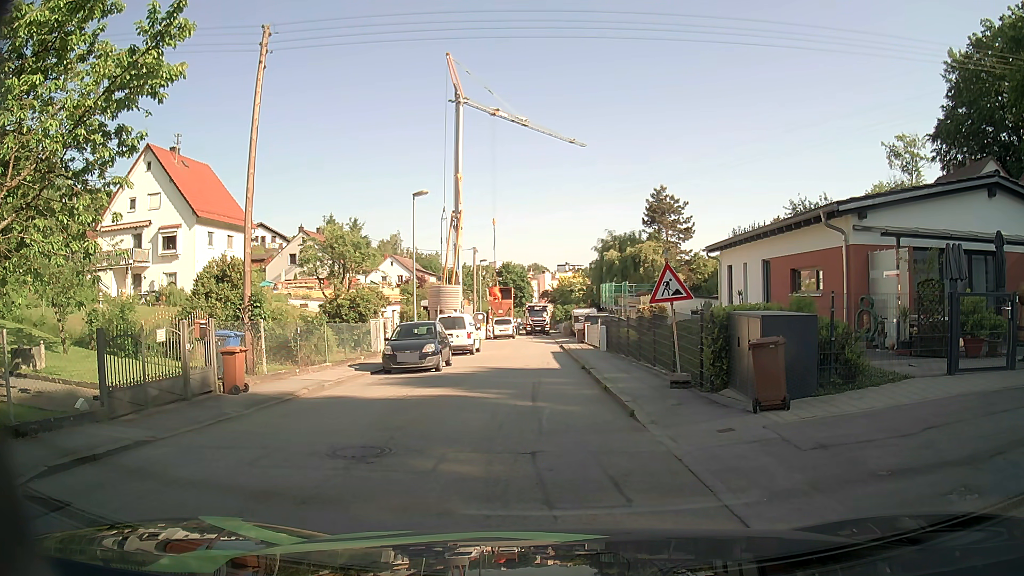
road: residential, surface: asphalt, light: Day
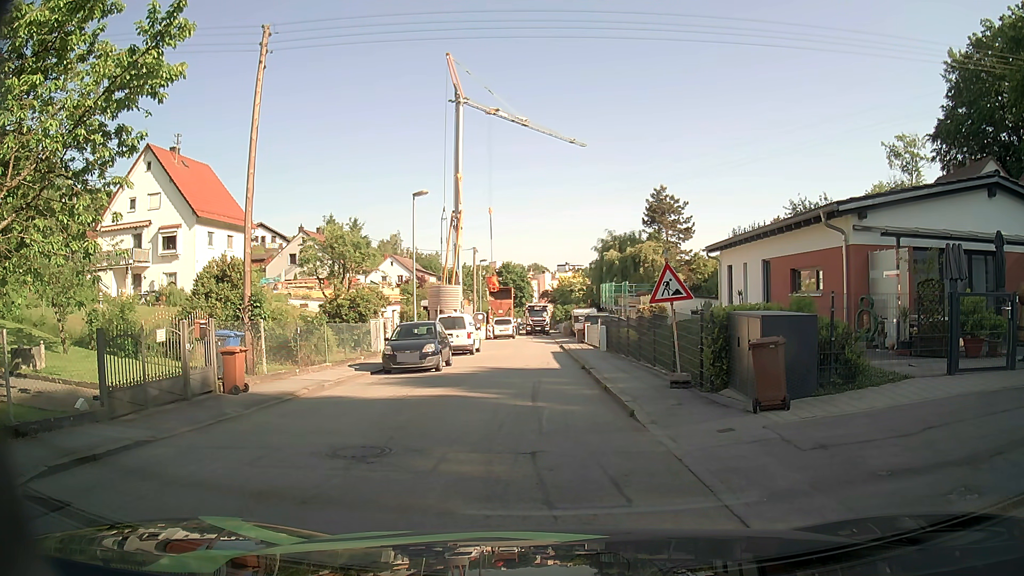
(0.0, 0.0) m; 0°
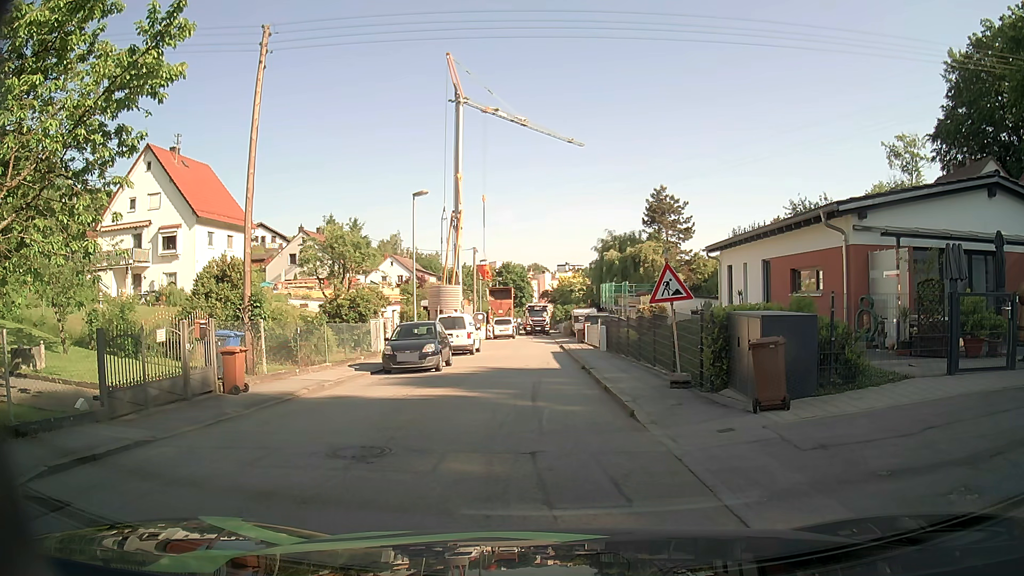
(0.0, 0.0) m; 0°
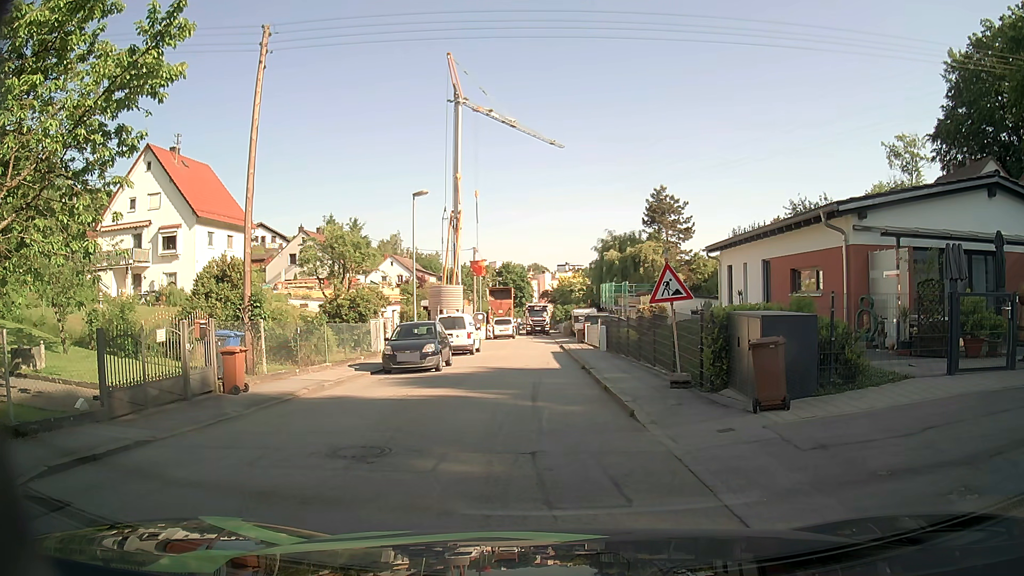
(0.0, 0.0) m; 0°
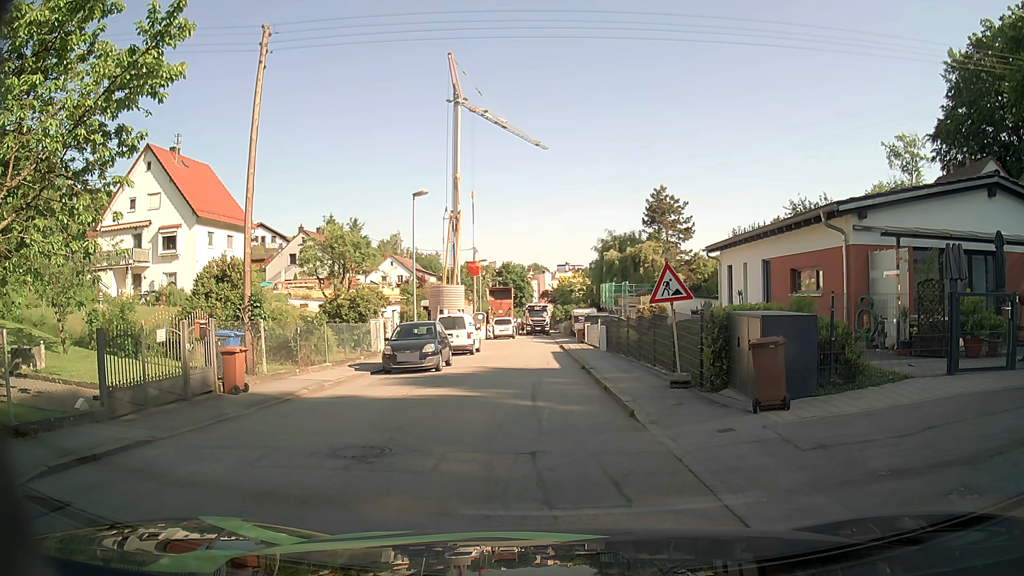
(0.0, 0.0) m; 0°
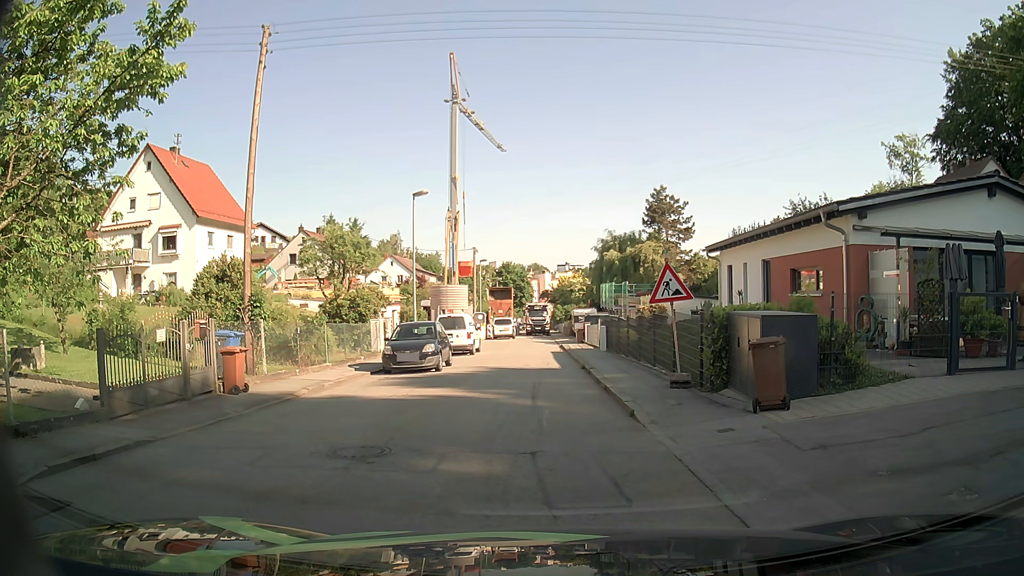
(0.0, 0.0) m; 0°
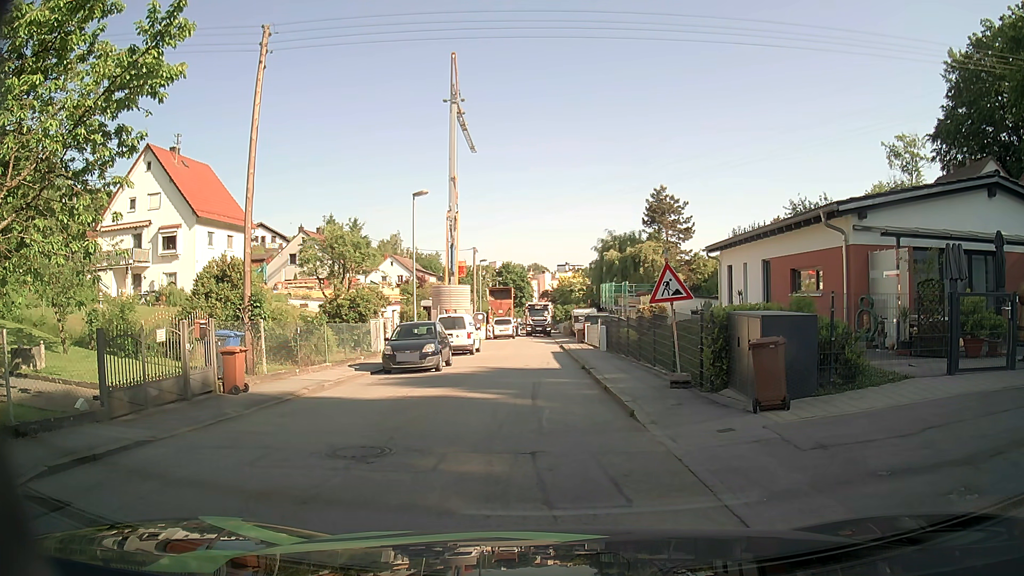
(0.0, 0.0) m; 0°
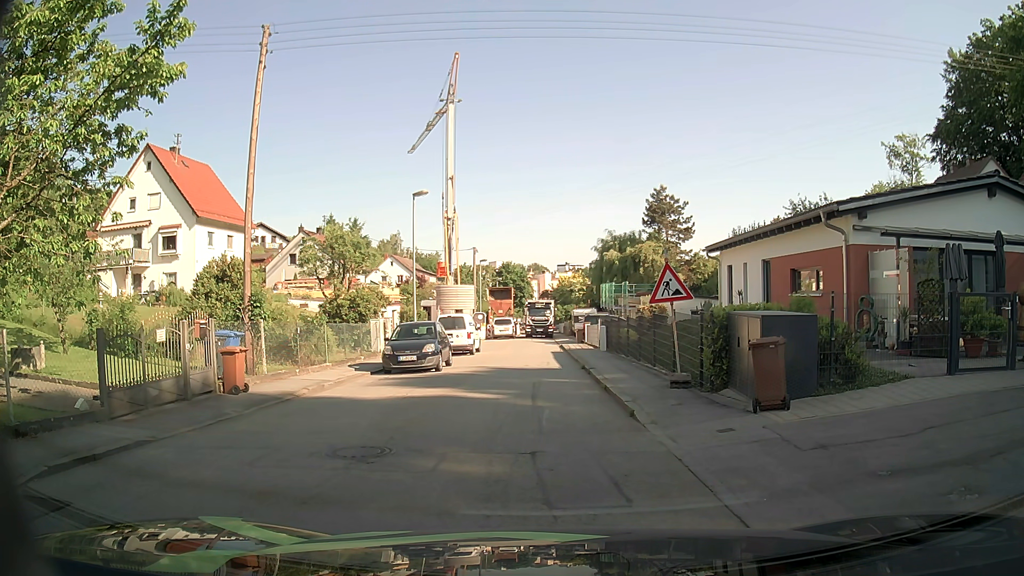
(0.0, 0.0) m; 0°
